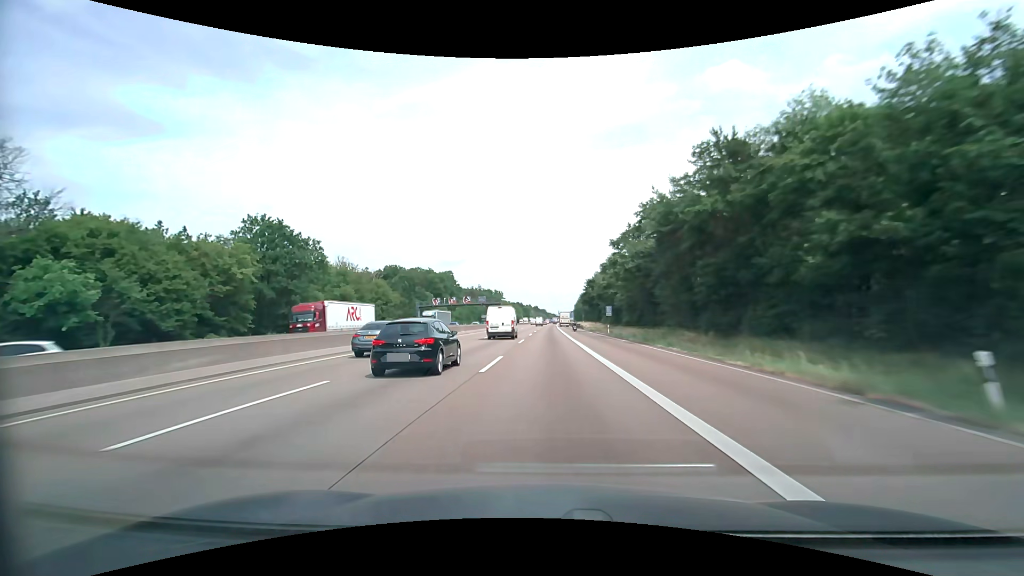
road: motorway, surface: asphalt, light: Day
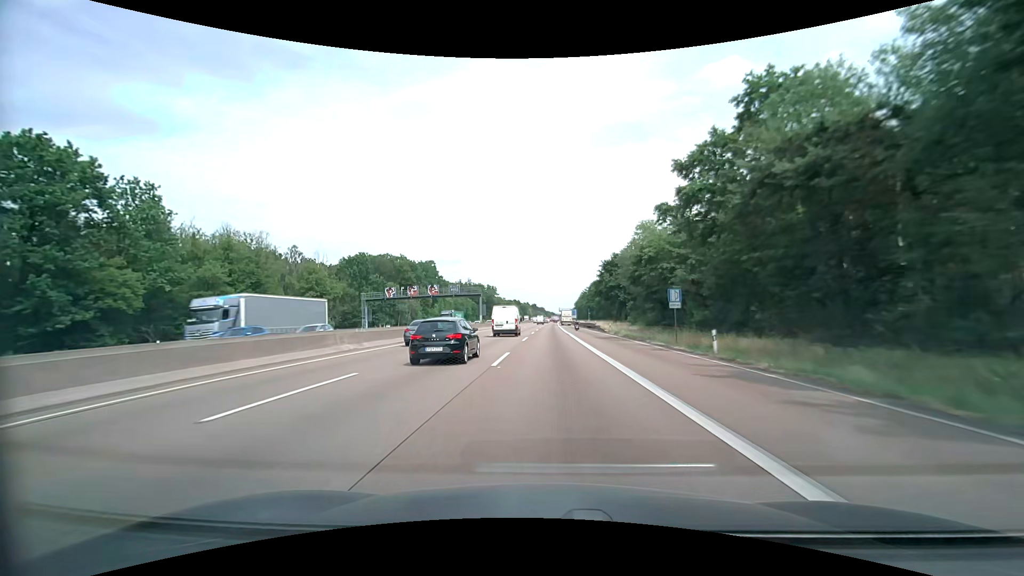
(+0.1, +34.5) m; 0°
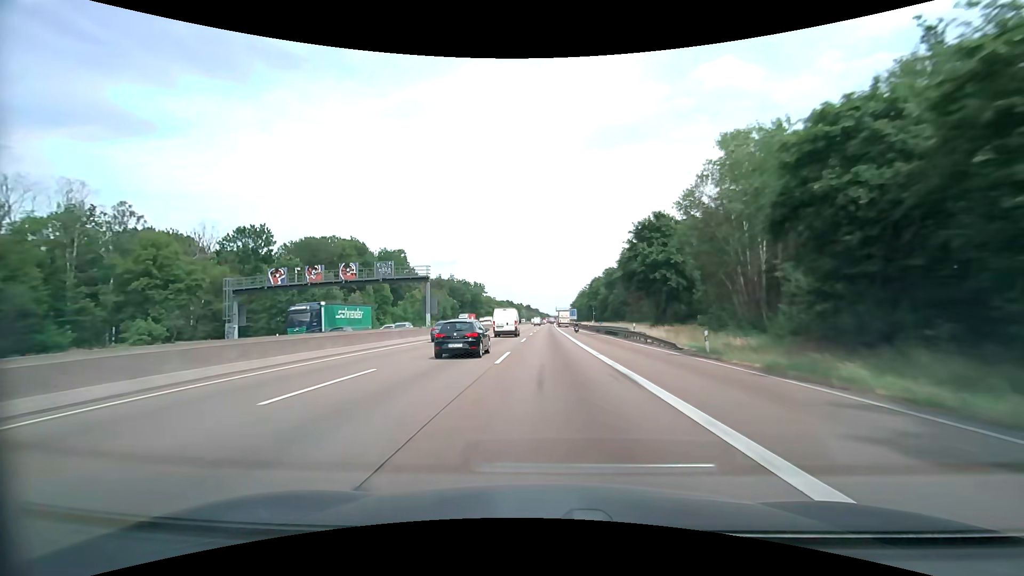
(+0.2, +34.4) m; +1°
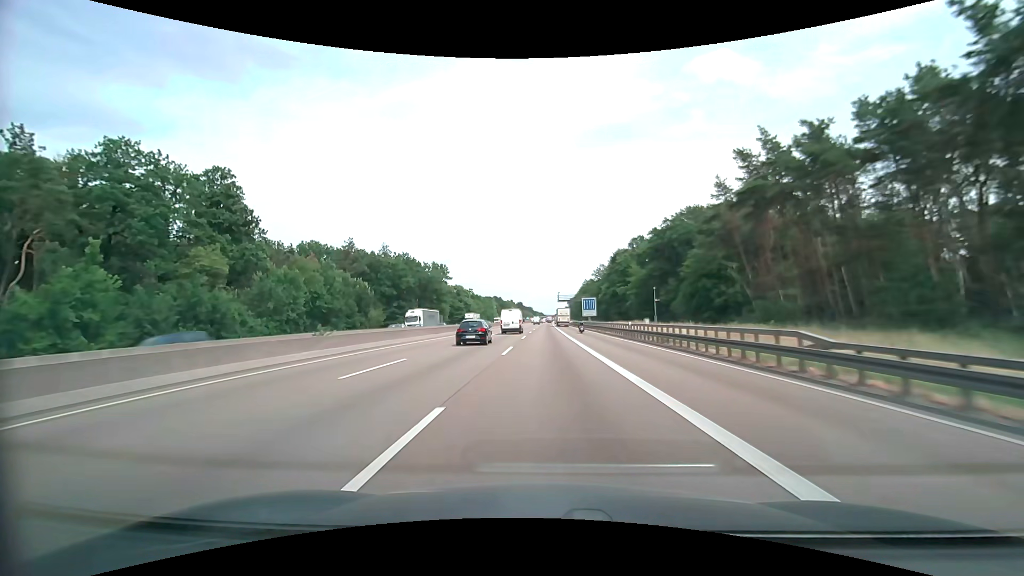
(+0.5, +86.0) m; 0°
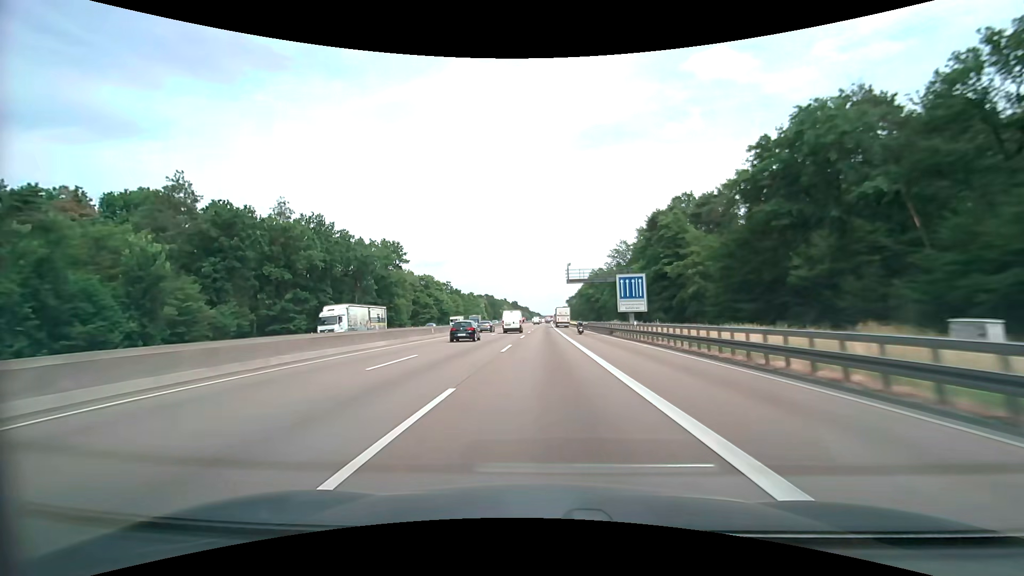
(+0.4, +51.5) m; +1°
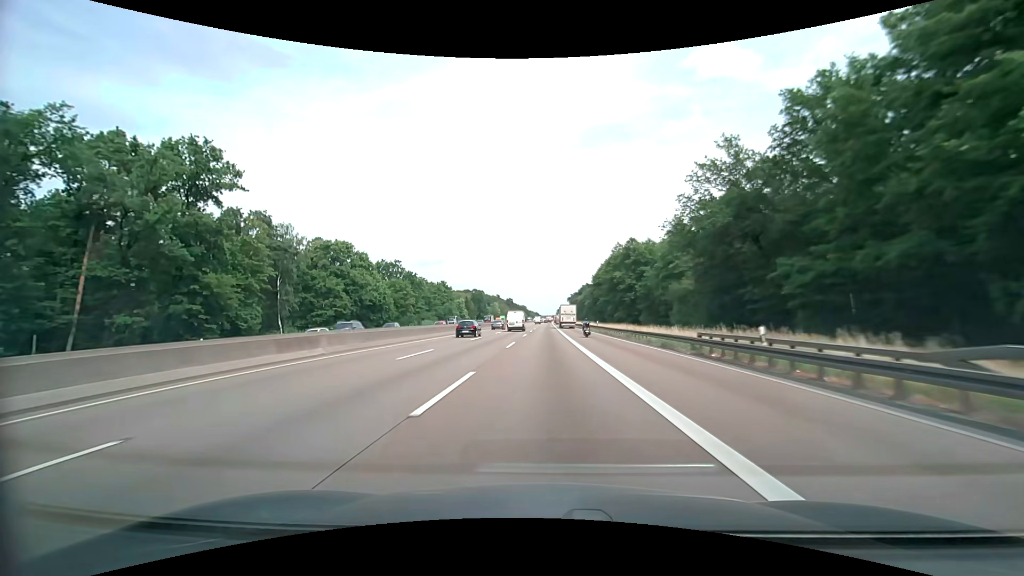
(+0.1, +68.6) m; 0°
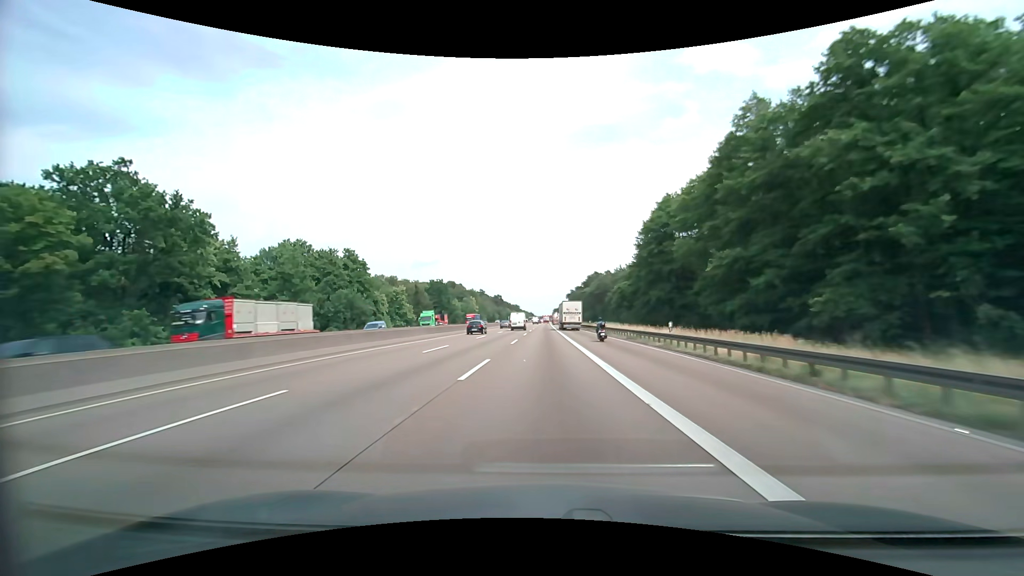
(+0.3, +85.4) m; +1°
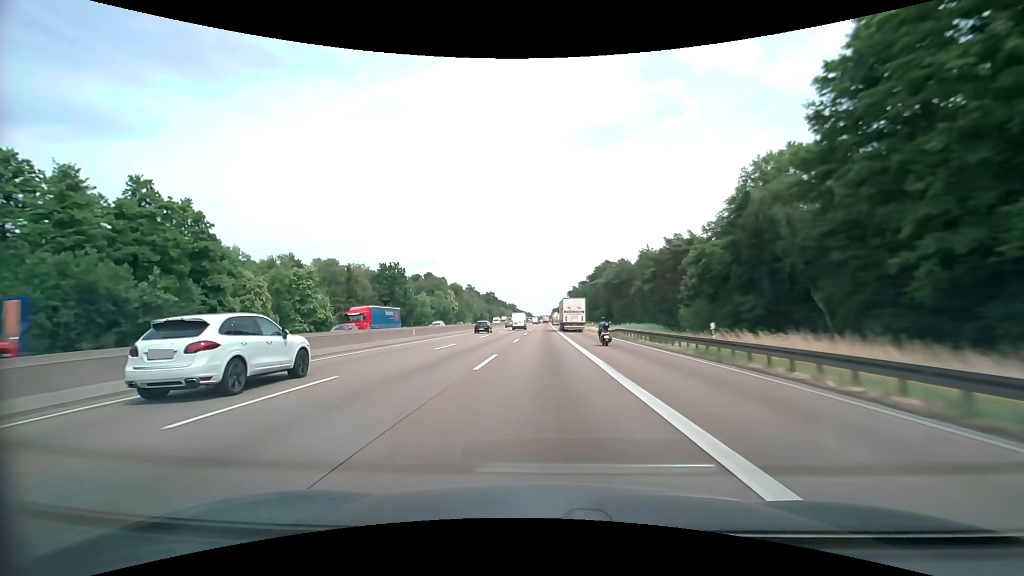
(-0.3, +51.1) m; 0°
(0, +10) (0, +20) (0, +30) (0, +40) (0, +50) (0, +60) (0, +70) (0, +80) (0, +90) (0, +100) m
